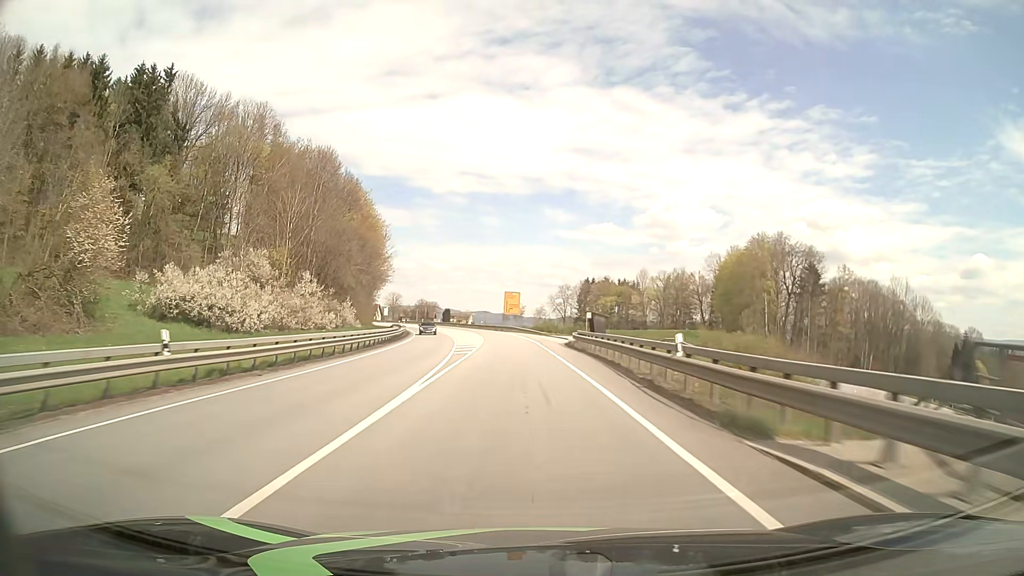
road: primary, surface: asphalt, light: Day
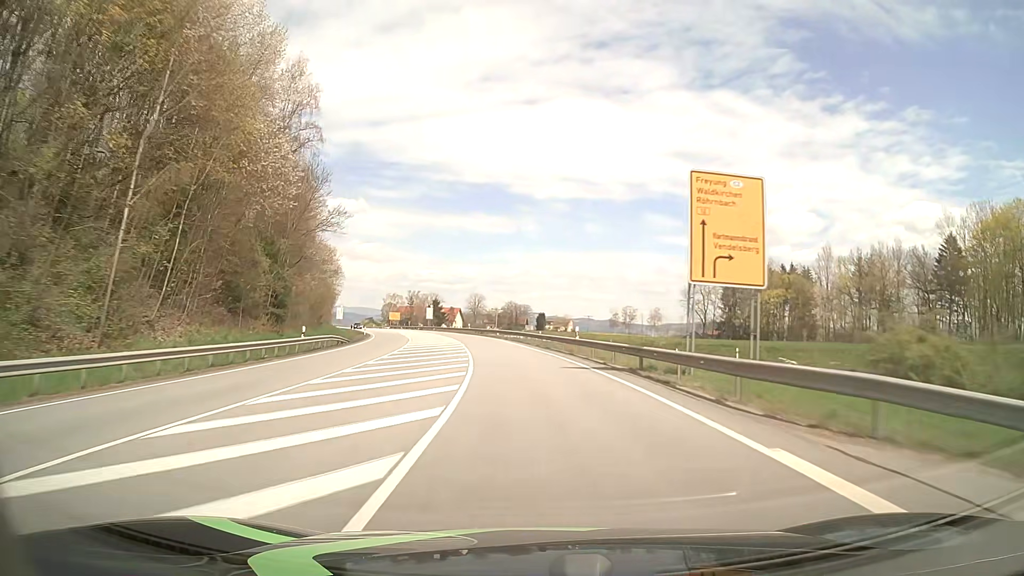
(-5.9, +78.9) m; -9°
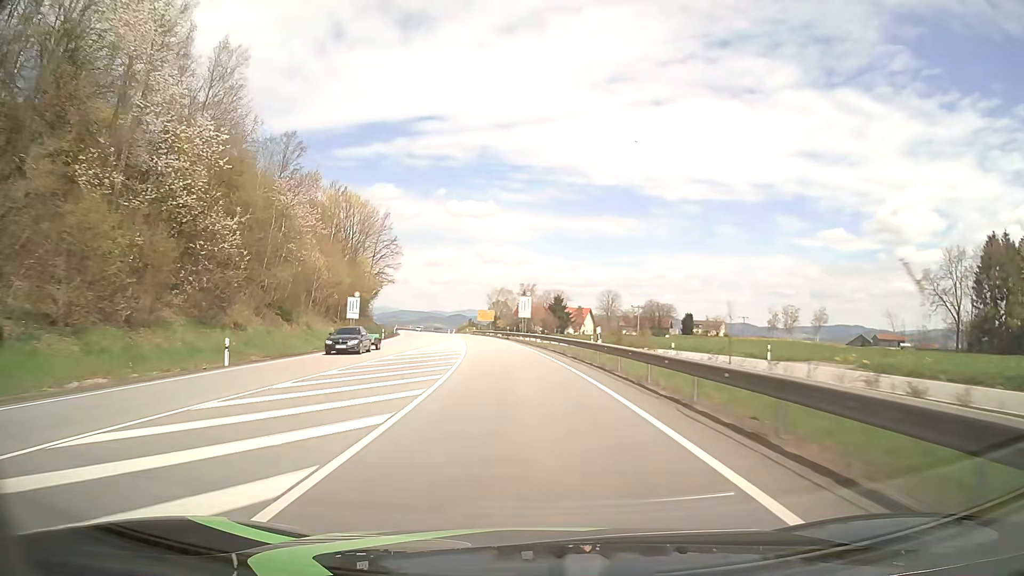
(-5.8, +63.0) m; -11°
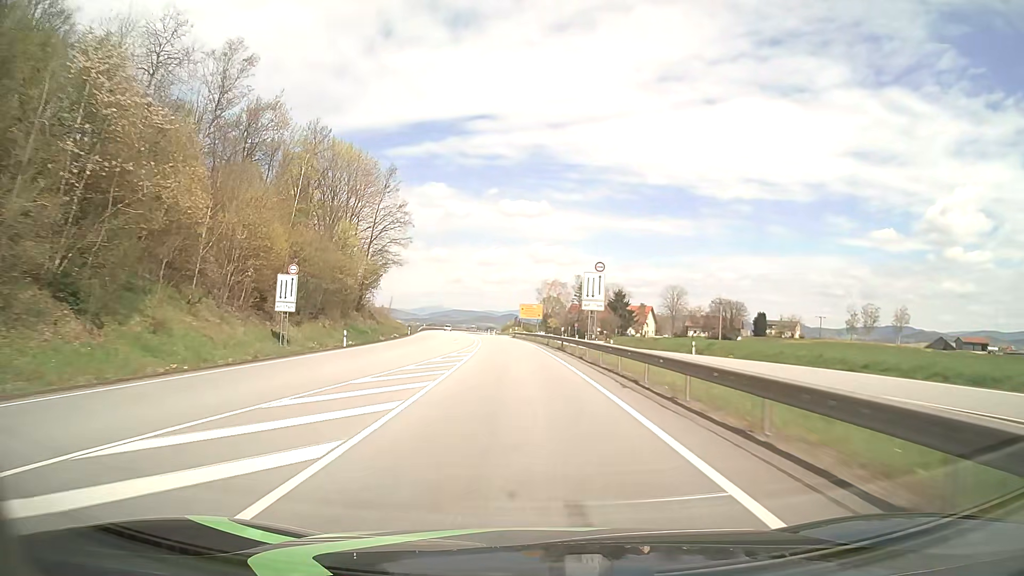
(-1.5, +31.7) m; -5°
